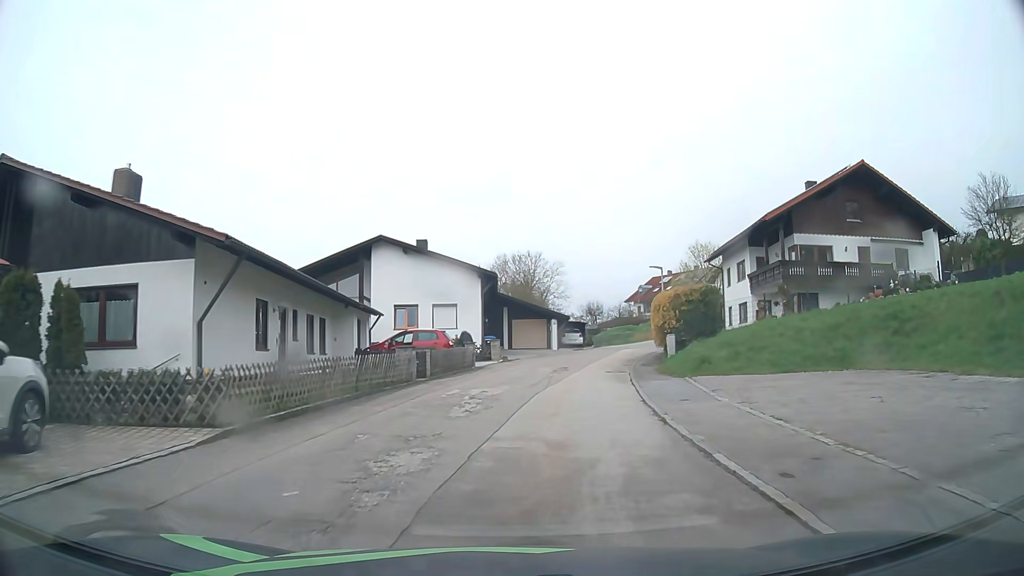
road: residential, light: Day
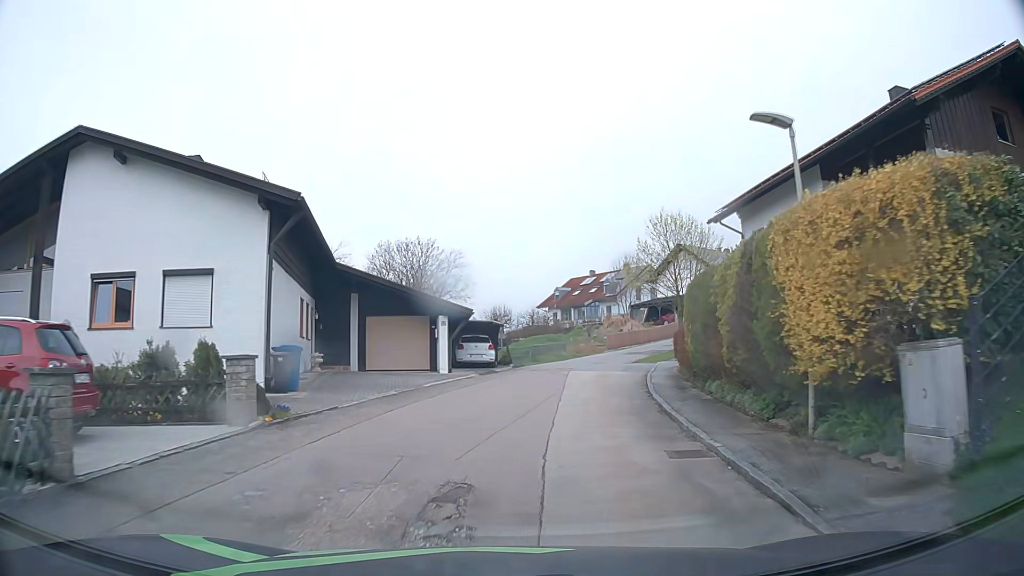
(+1.8, +21.7) m; +9°
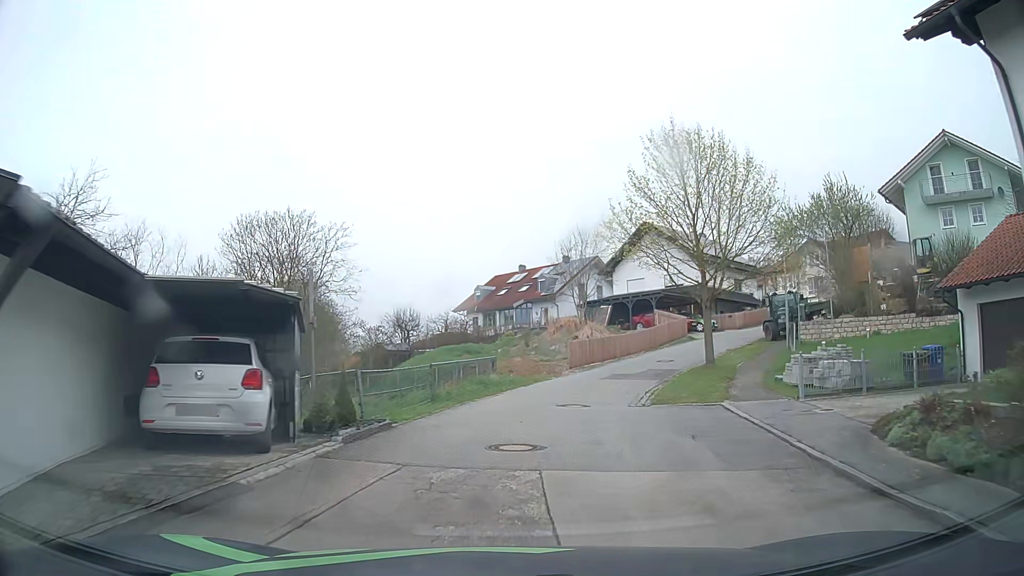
(+1.2, +20.6) m; +7°
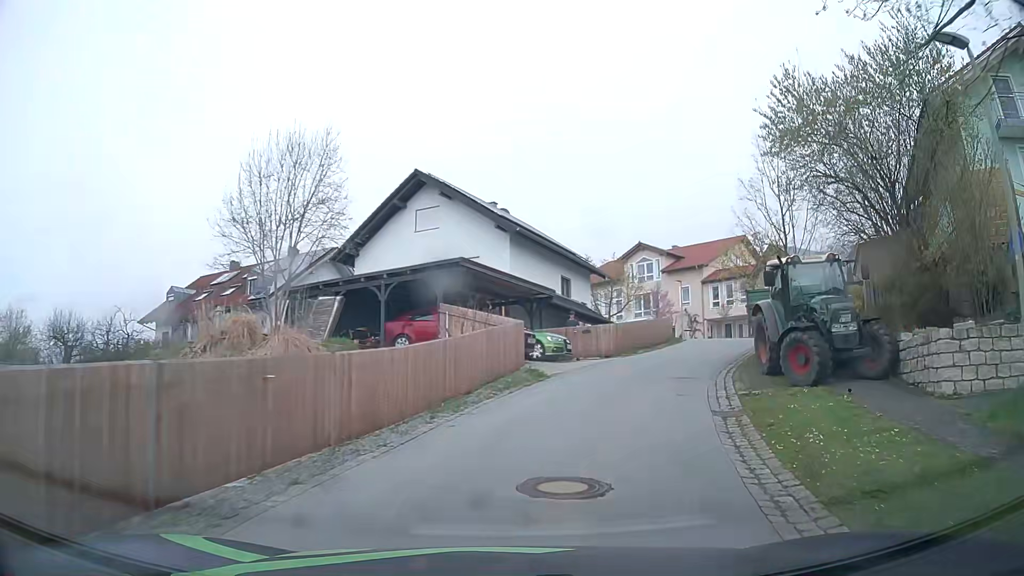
(+3.8, +24.4) m; +21°
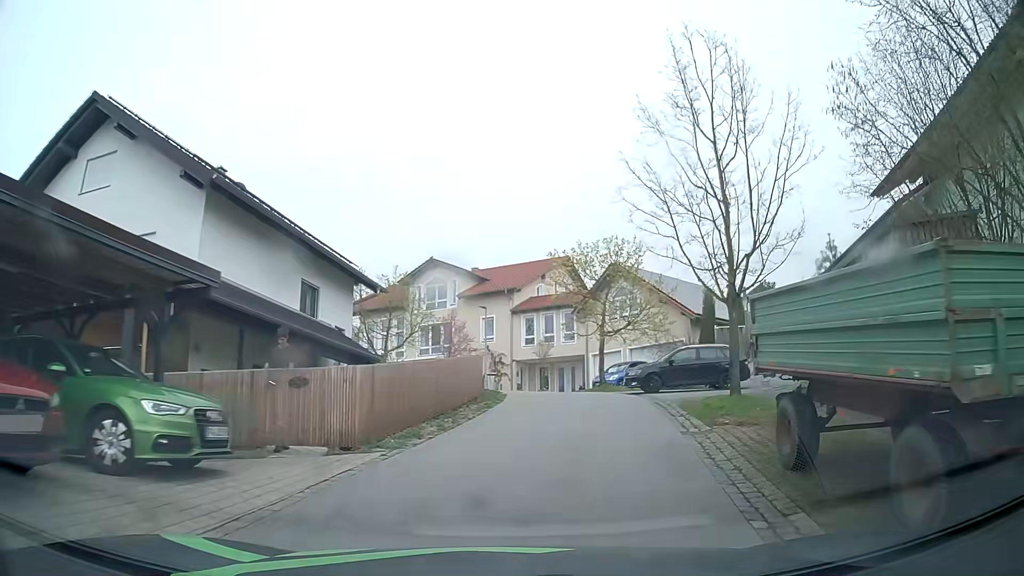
(+2.2, +14.1) m; +19°
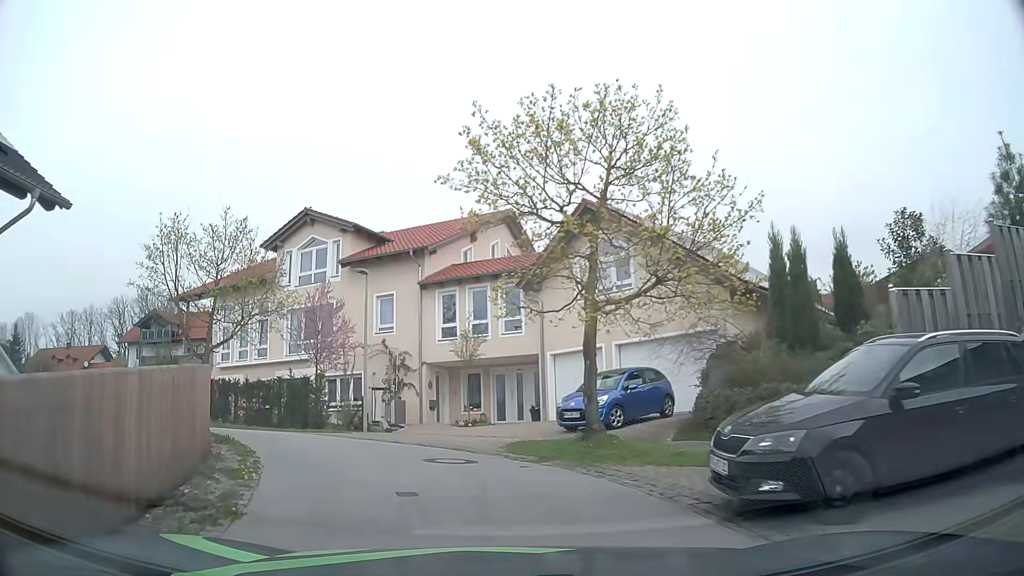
(+1.5, +16.5) m; +5°
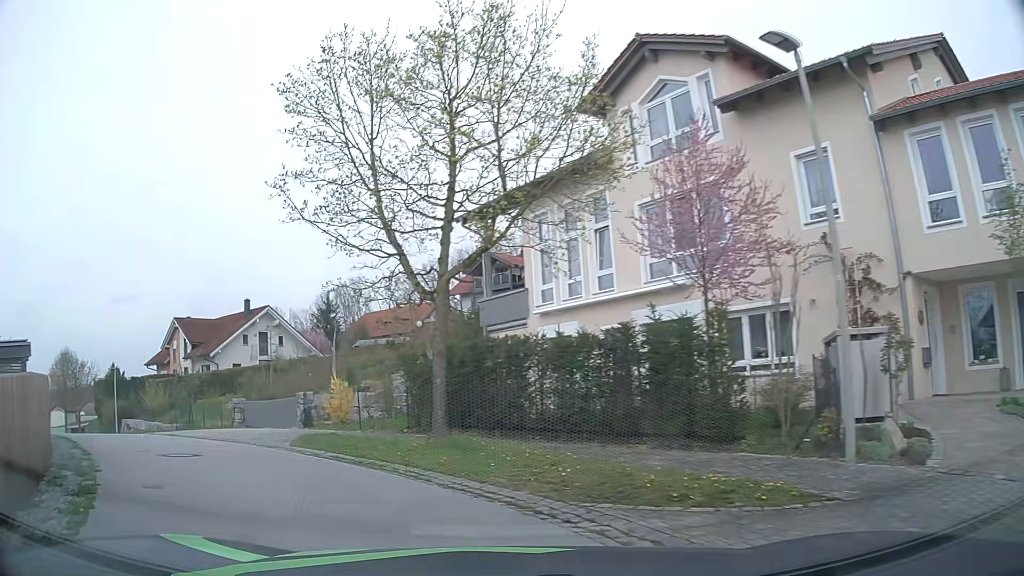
(-3.1, +13.5) m; -32°
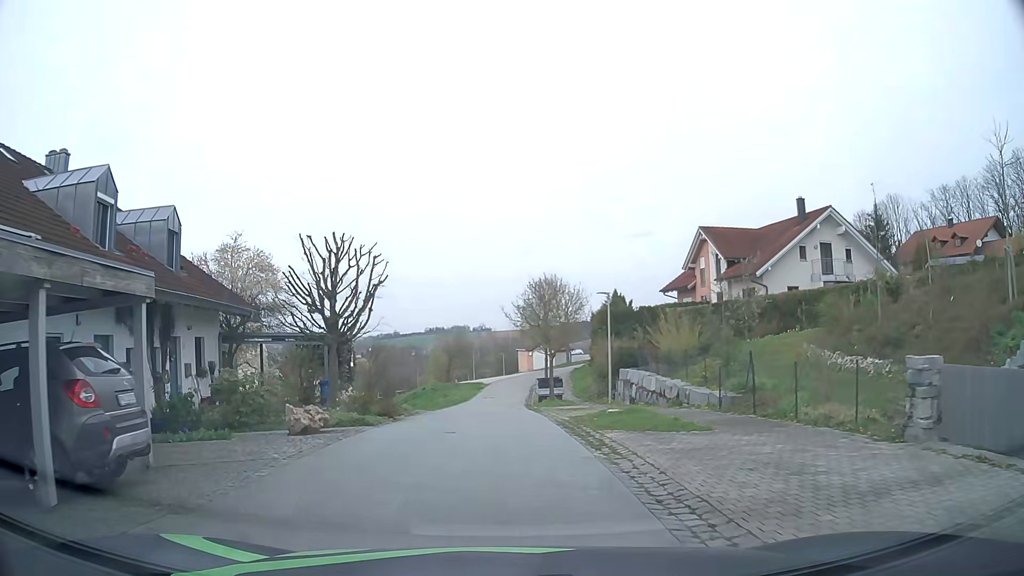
(-7.6, +15.6) m; -46°
(0, +10) (0, +20) (0, +30) (0, +40) (0, +50) (+2, +60) (+6, +69) (+15, +72) (+24, +67) (+30, +59) m
